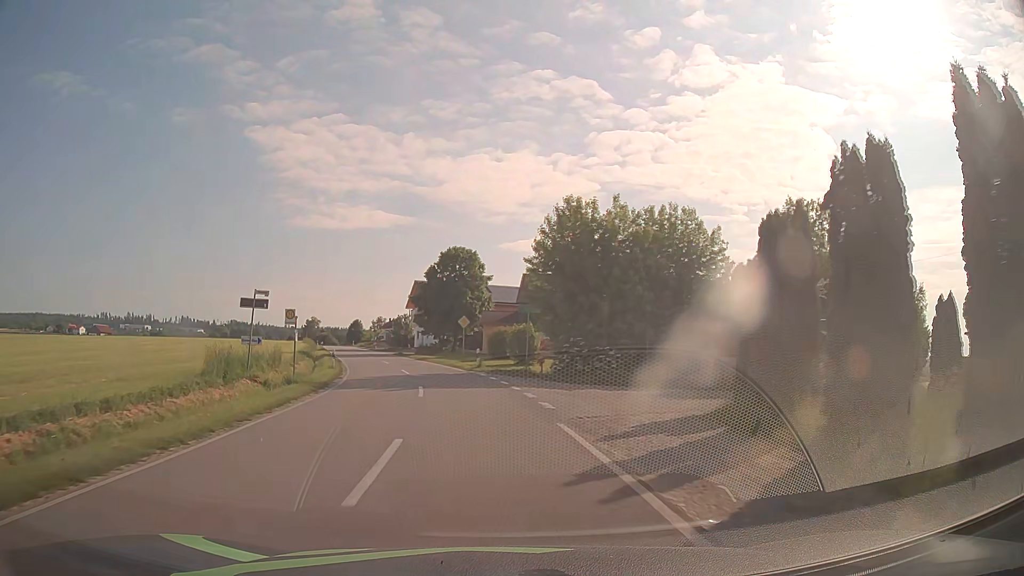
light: Day
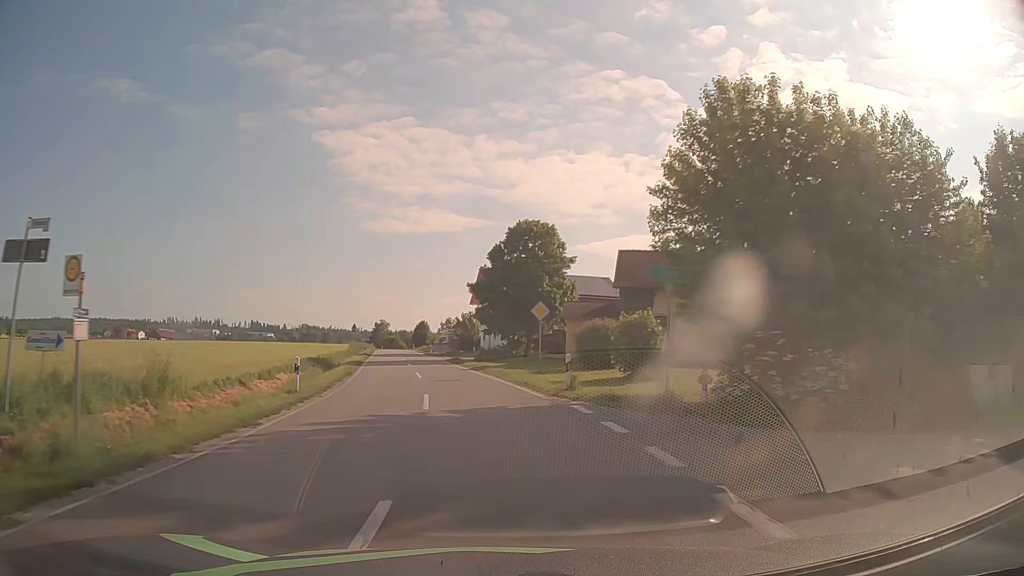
(-0.8, +15.9) m; -6°
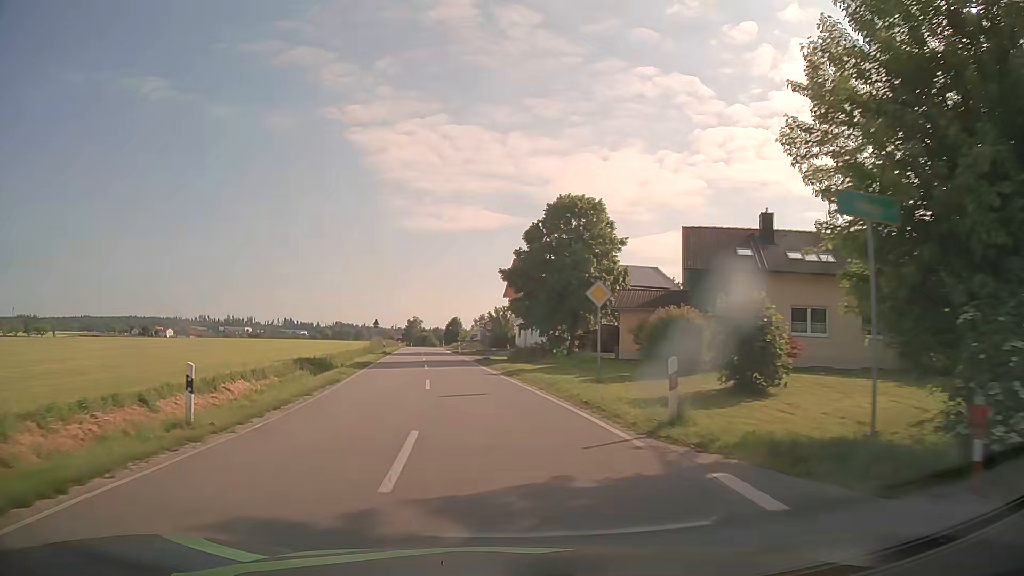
(-0.2, +8.1) m; -3°
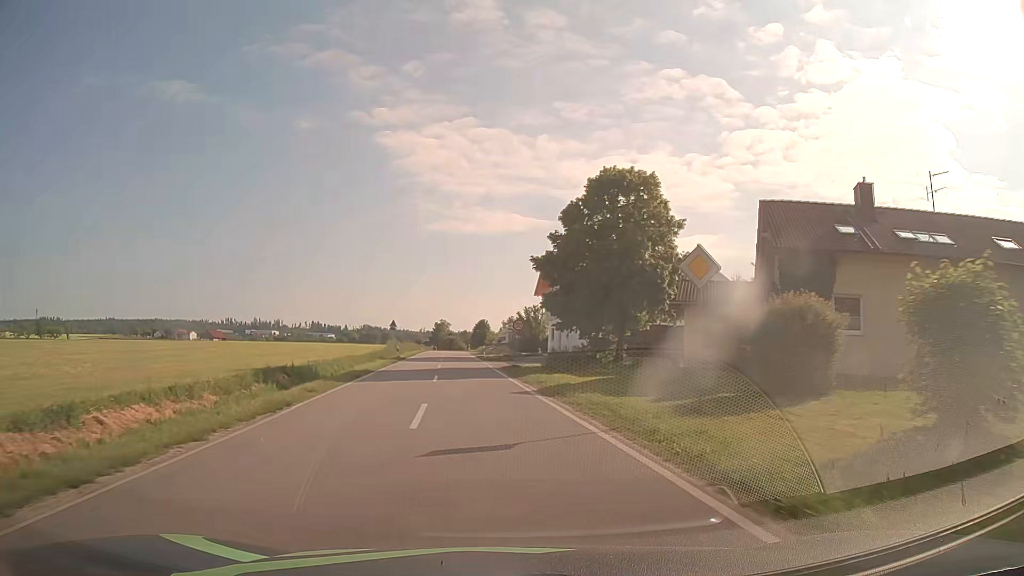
(-0.2, +7.8) m; -3°
